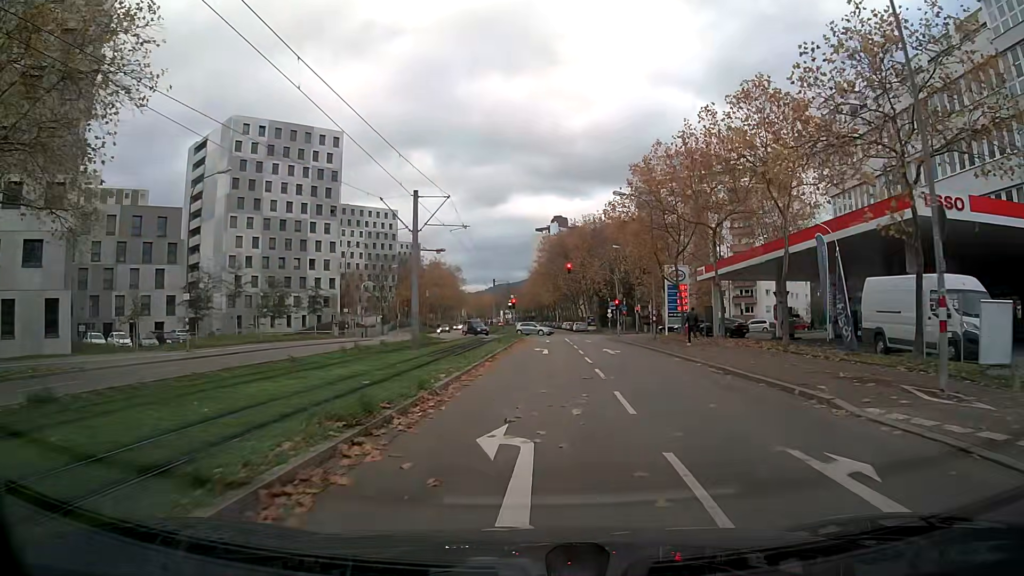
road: tertiary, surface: asphalt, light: Day
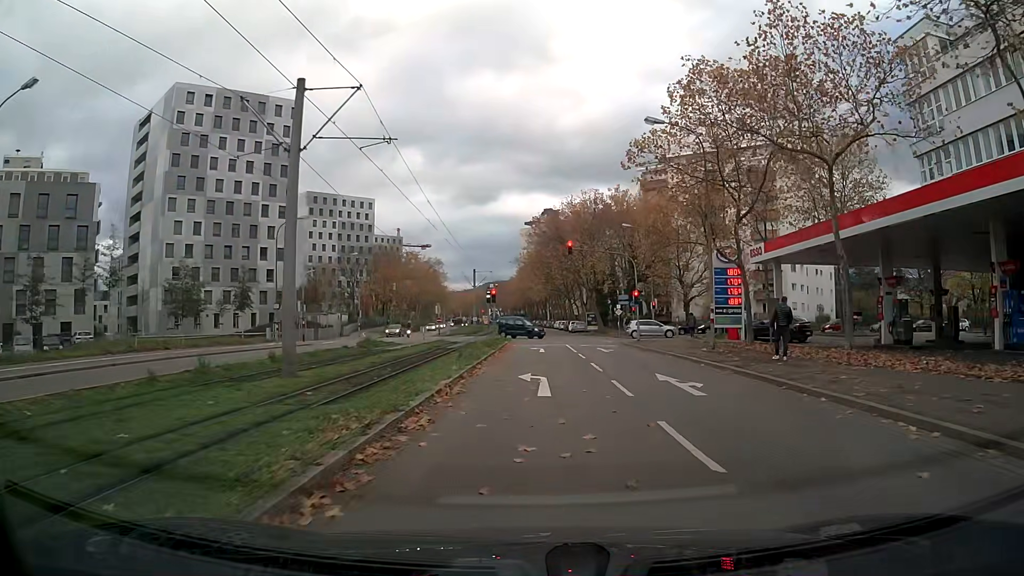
(+0.2, +15.7) m; +1°
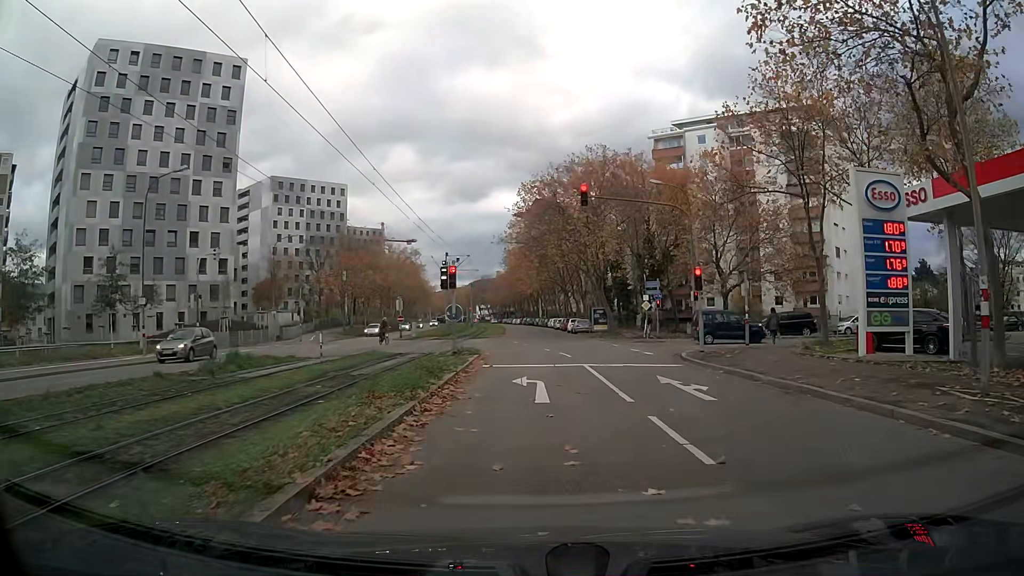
(0.0, +17.4) m; 0°
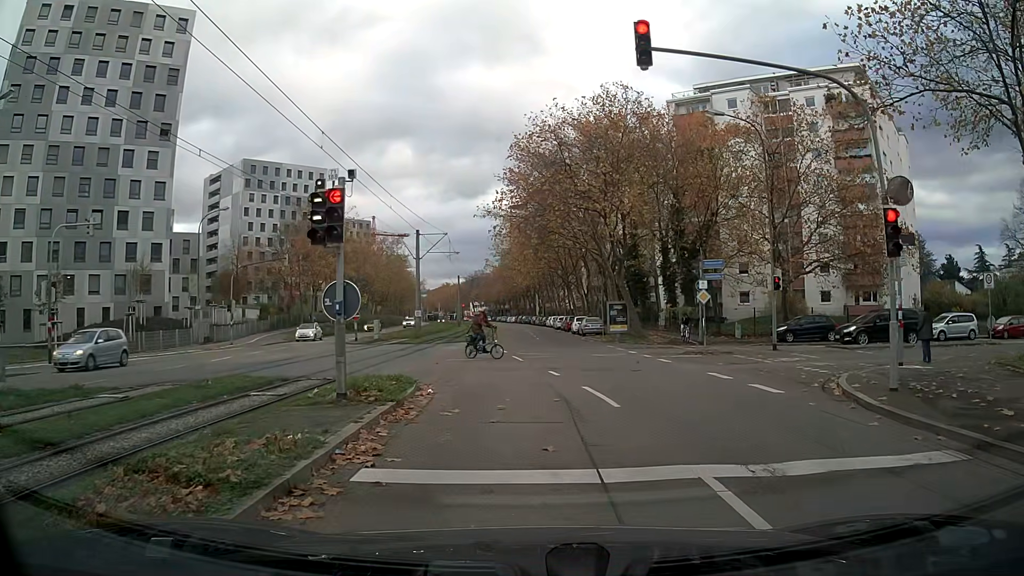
(+0.2, +13.7) m; +1°
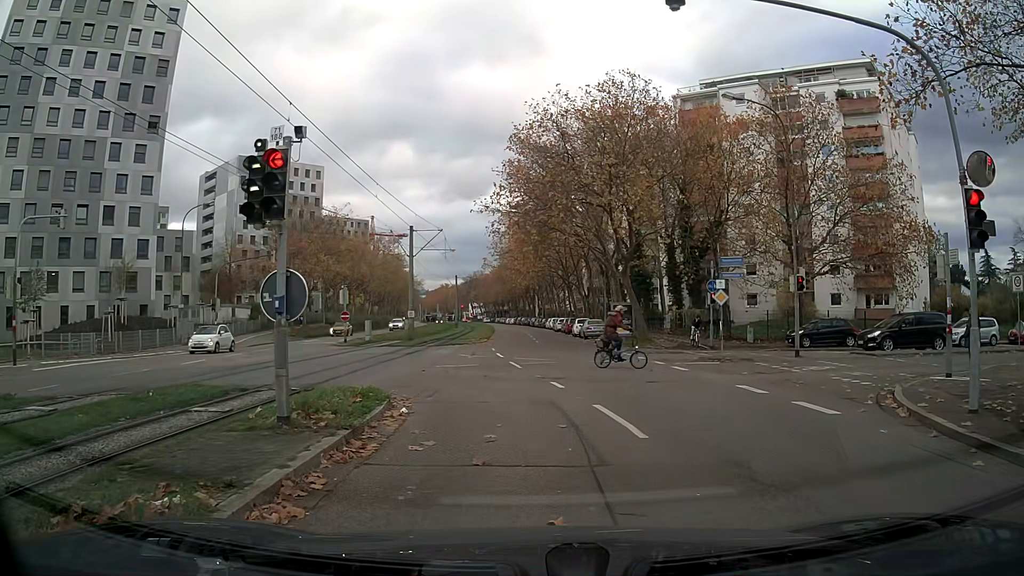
(0.0, +2.3) m; 0°
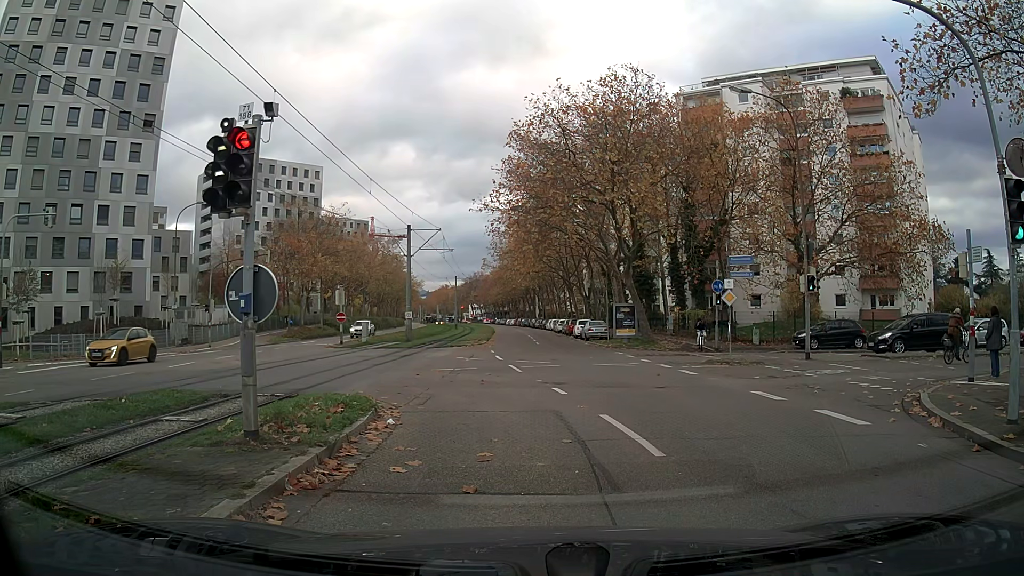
(0.0, +1.0) m; 0°
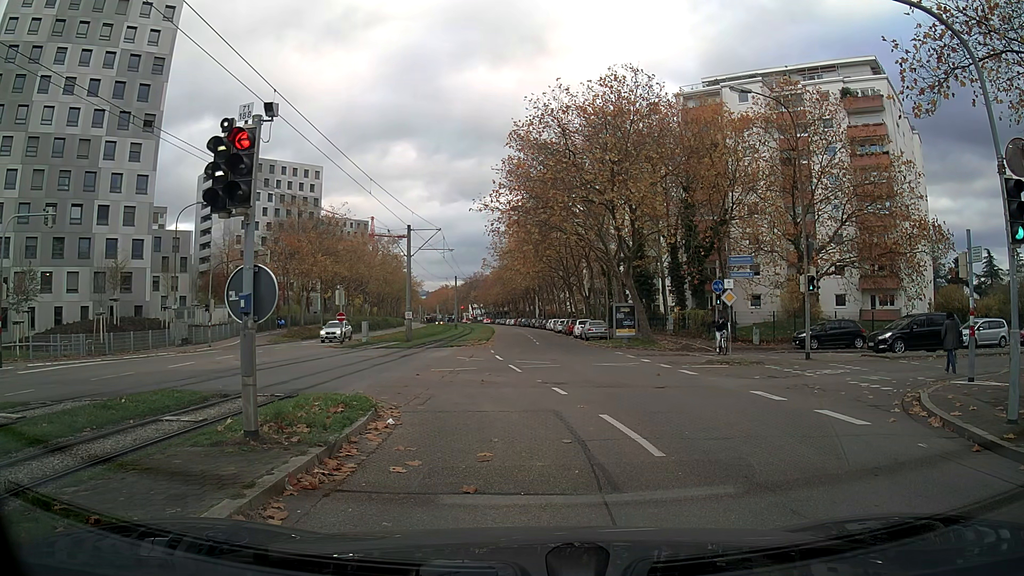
(0.0, 0.0) m; 0°
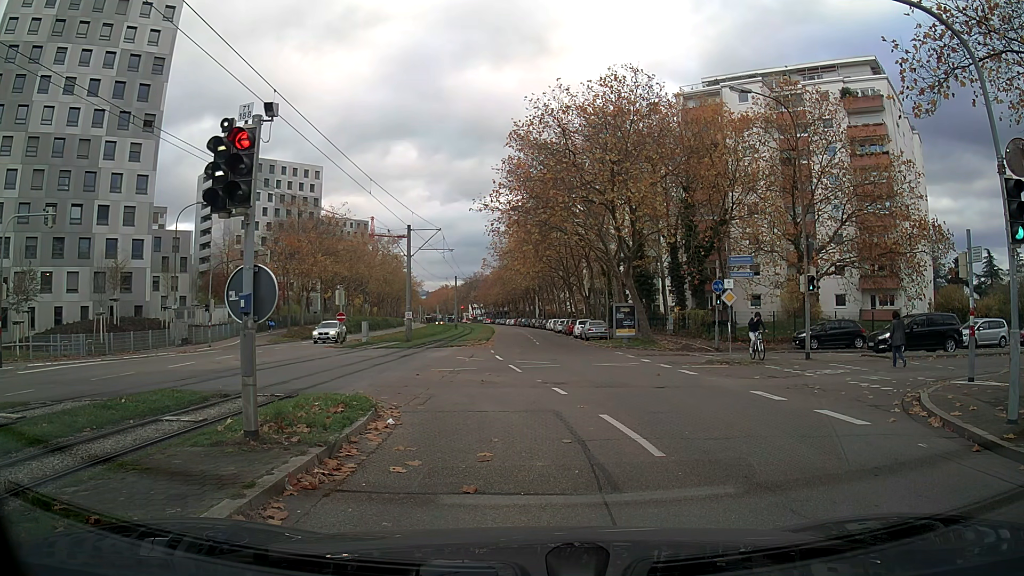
(0.0, 0.0) m; 0°
